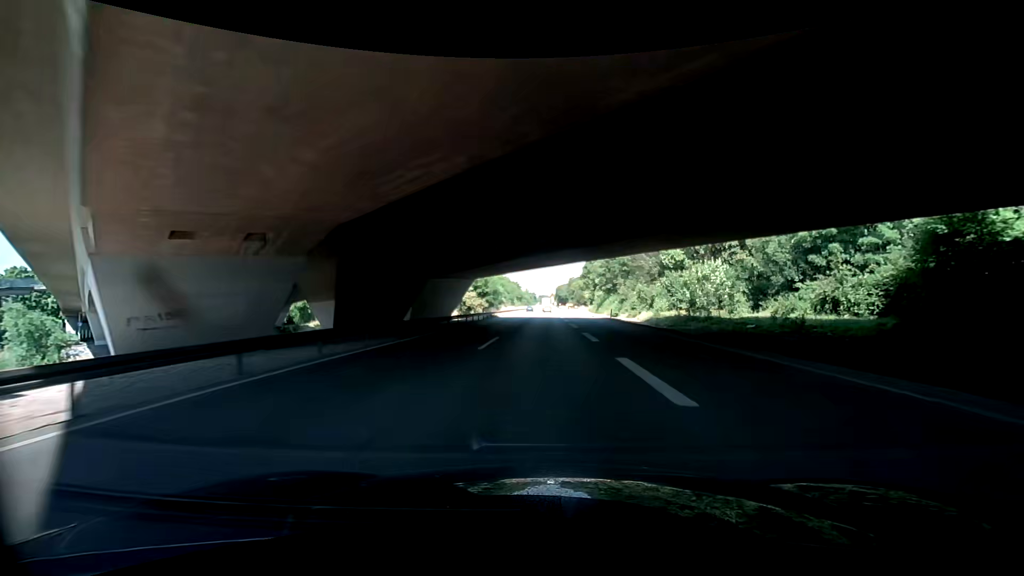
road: trunk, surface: asphalt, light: Day
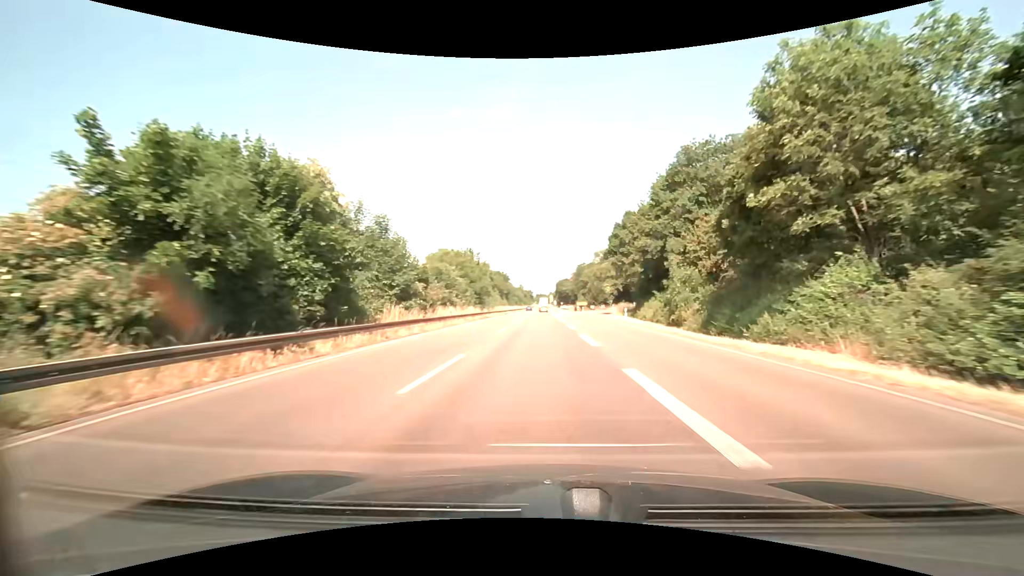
(-0.1, +62.4) m; +2°
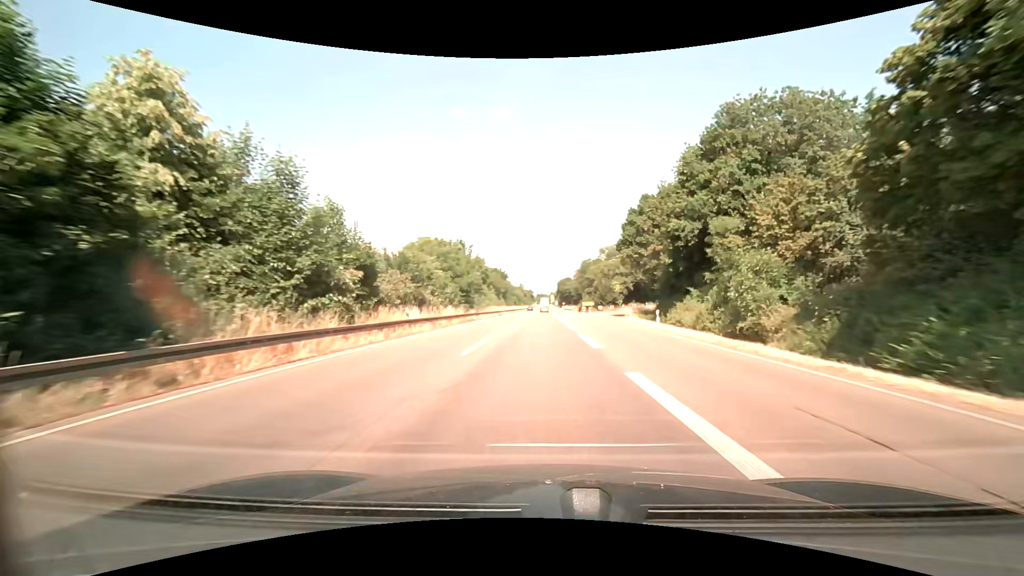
(-0.1, +12.5) m; -1°
(0, +10) (0, +20) (0, +30) (0, +40) (0, +50) (0, +60) (0, +70) (0, +80) (0, +90) (0, +100) m
